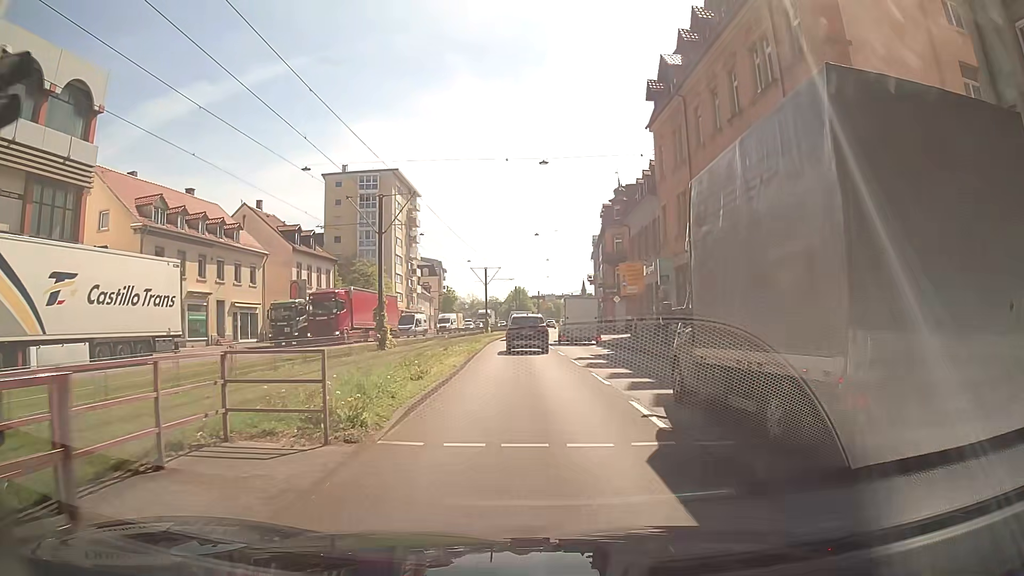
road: primary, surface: asphalt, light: Day
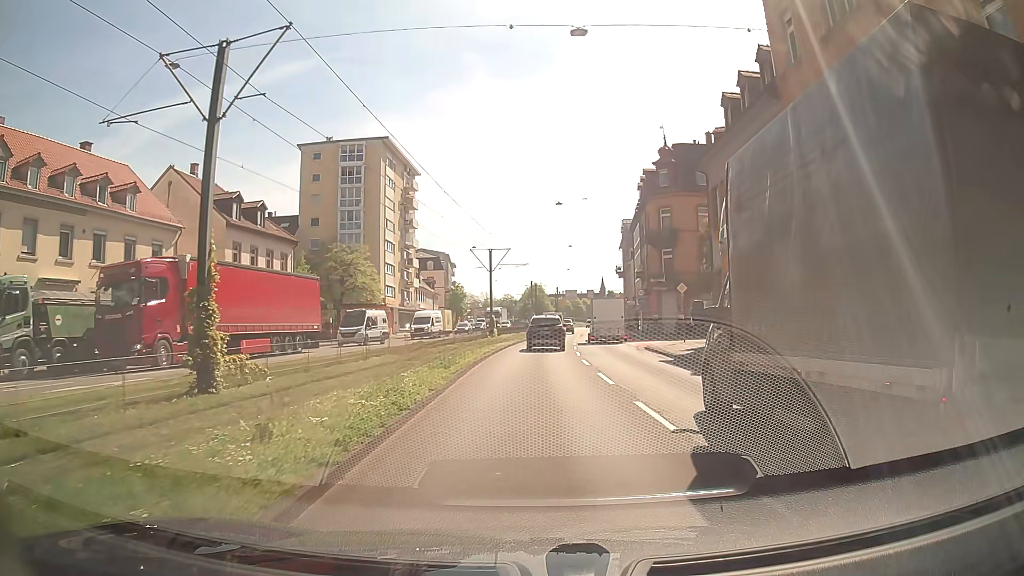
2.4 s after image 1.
(-0.6, +18.0) m; -4°
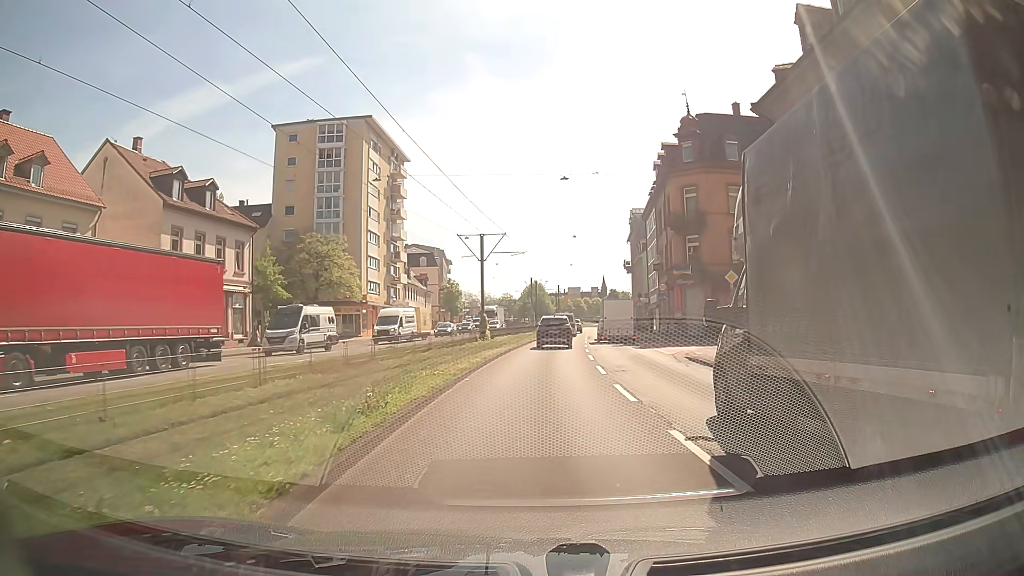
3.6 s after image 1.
(+0.1, +9.0) m; +1°
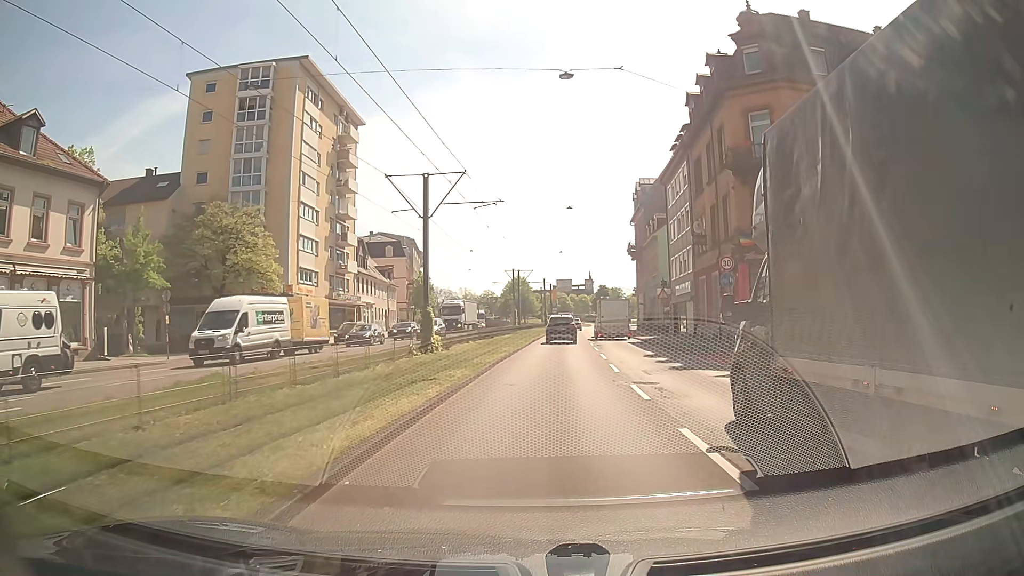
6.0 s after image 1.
(+0.2, +18.0) m; +1°
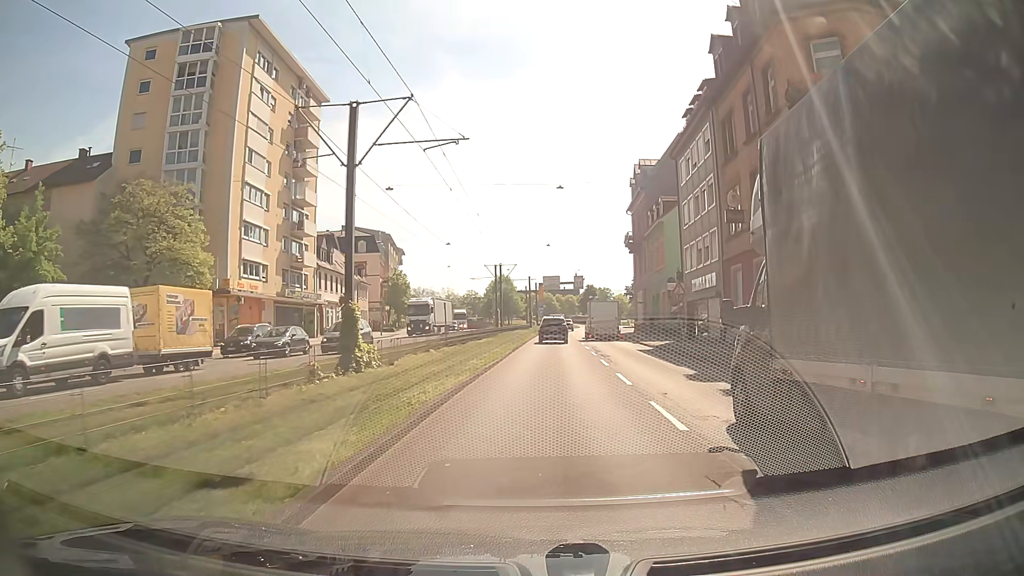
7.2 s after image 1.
(+0.1, +9.1) m; +1°
(0, +10) (0, +20) (+1, +30) (+1, +40) (+1, +50) (+2, +60) (+2, +70) (+3, +80) (+4, +90) (+4, +100) m
